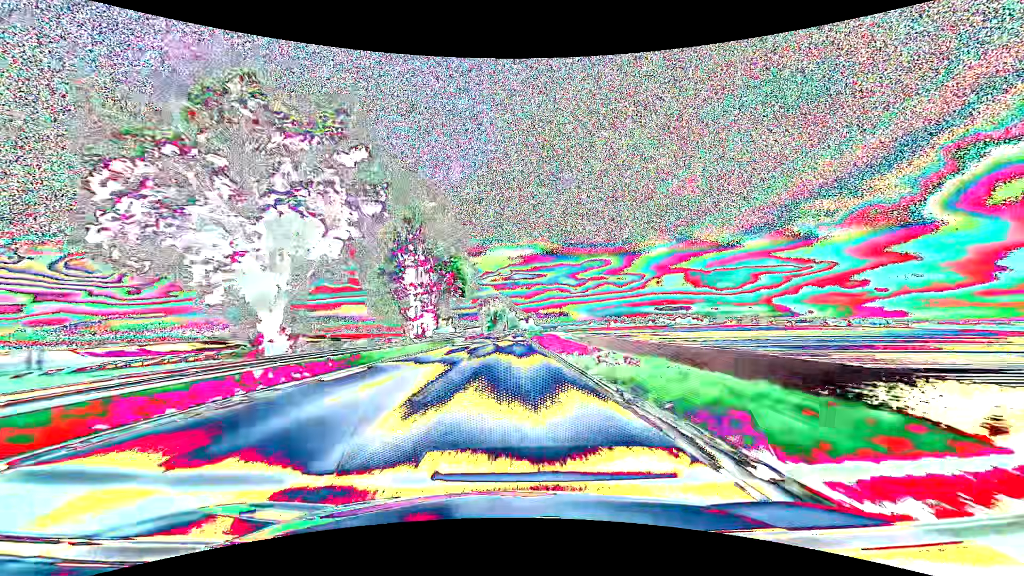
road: primary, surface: asphalt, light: Day
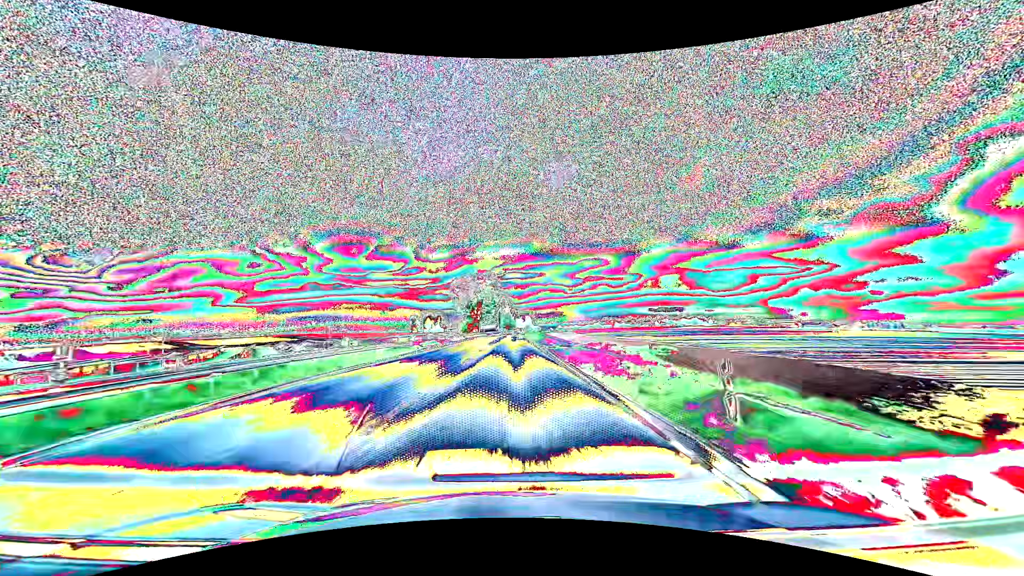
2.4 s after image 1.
(+0.4, +63.3) m; 0°
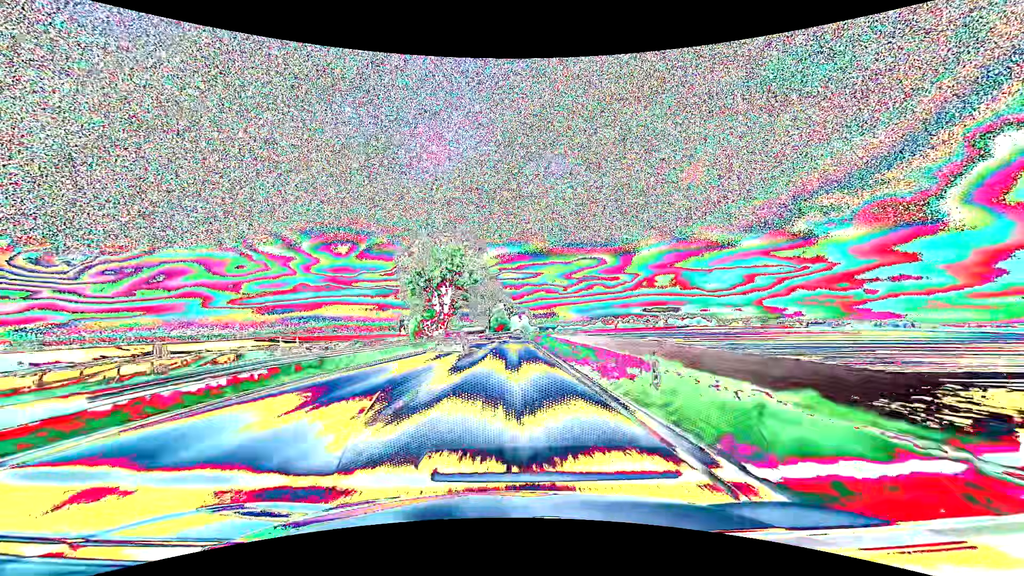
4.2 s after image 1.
(+0.5, +47.5) m; +1°
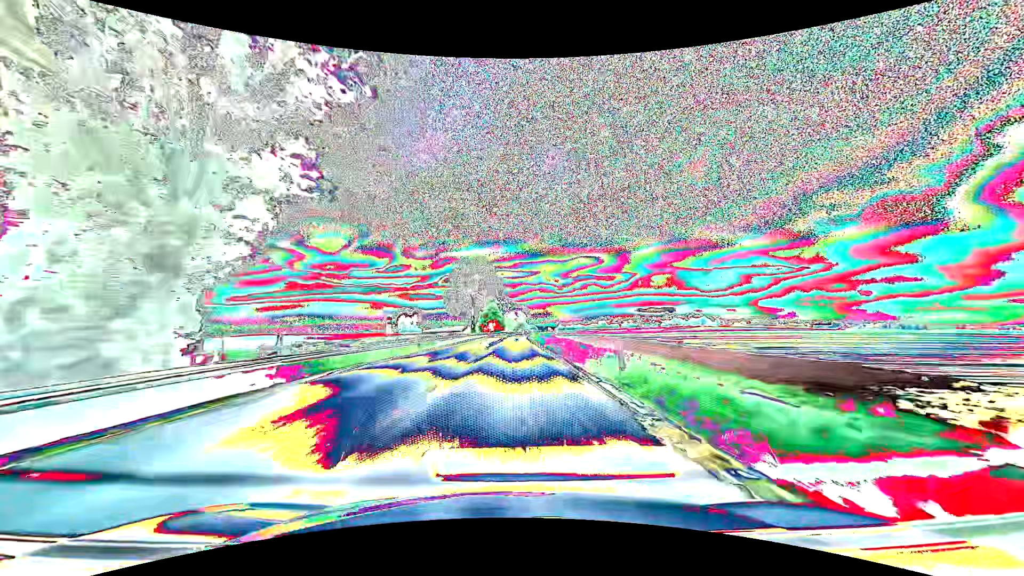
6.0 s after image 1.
(+0.2, +47.6) m; +1°
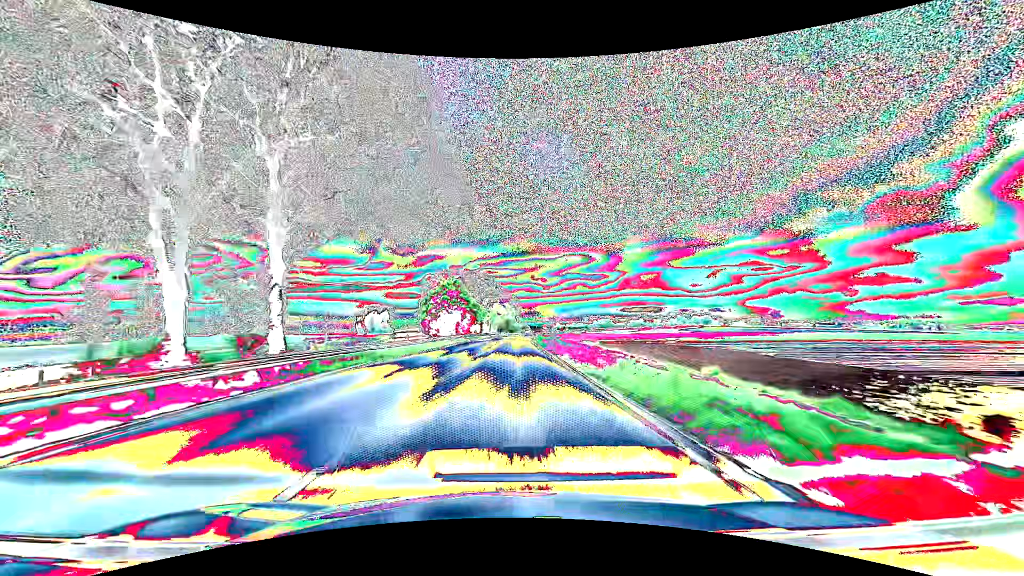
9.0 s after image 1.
(+1.2, +79.3) m; +2°
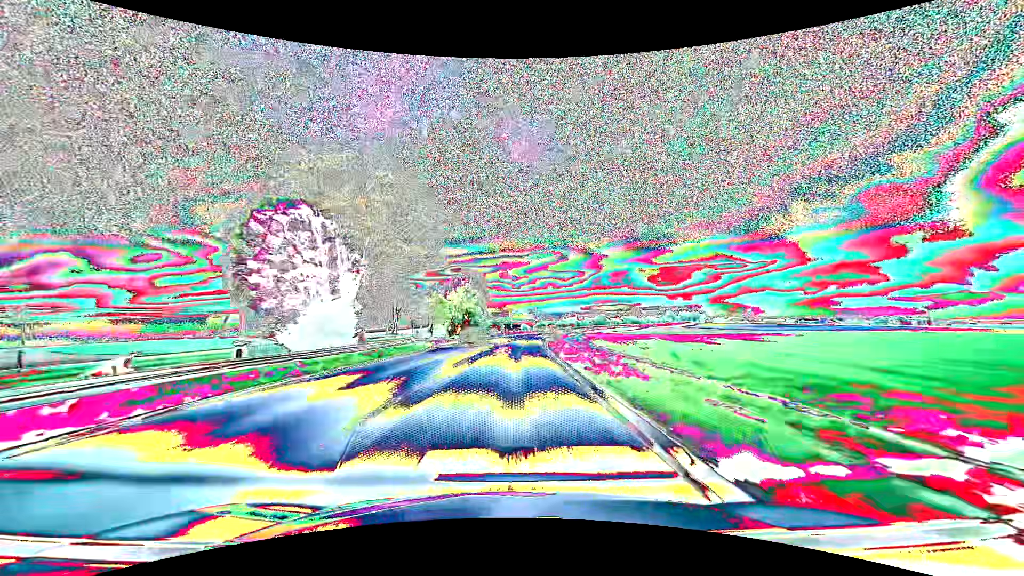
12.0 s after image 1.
(+1.9, +79.2) m; +3°
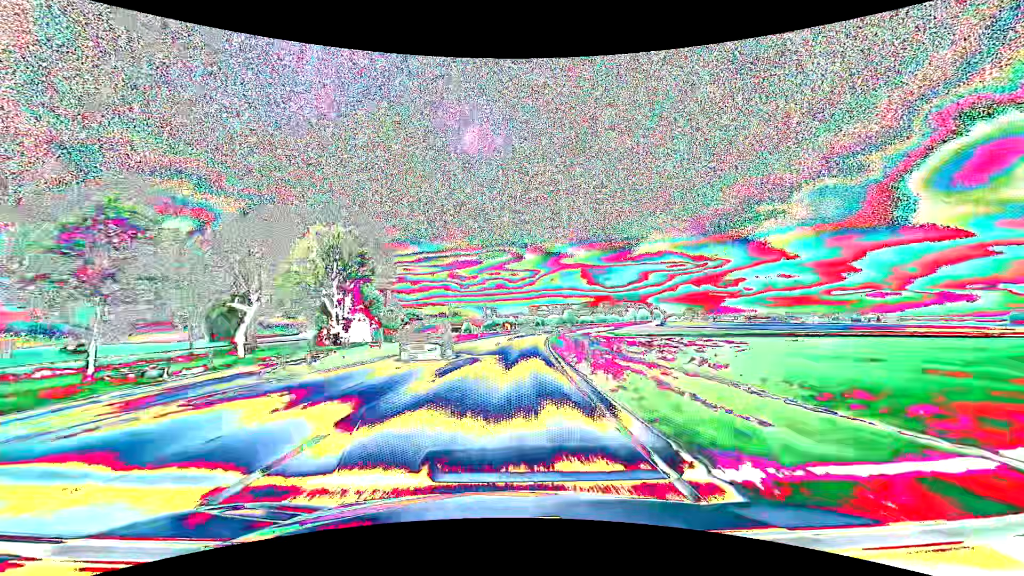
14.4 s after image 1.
(+3.2, +63.3) m; +6°
